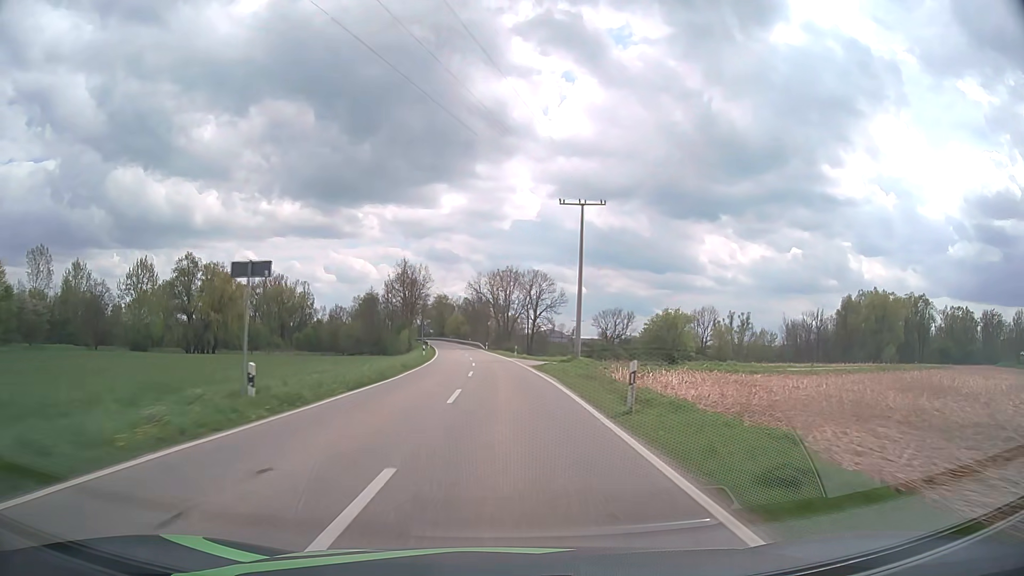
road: tertiary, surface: asphalt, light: Day
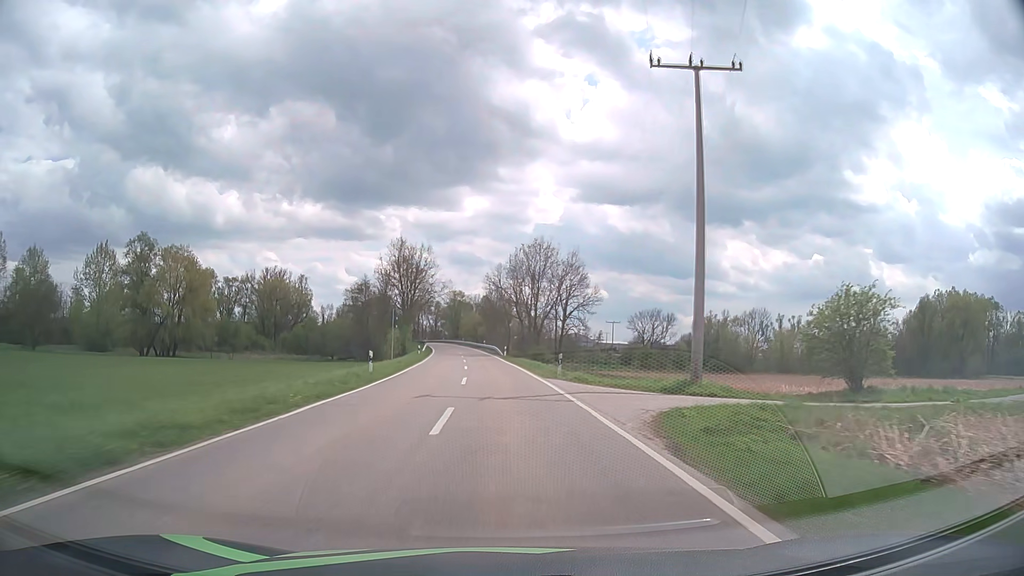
(-0.6, +29.1) m; -2°
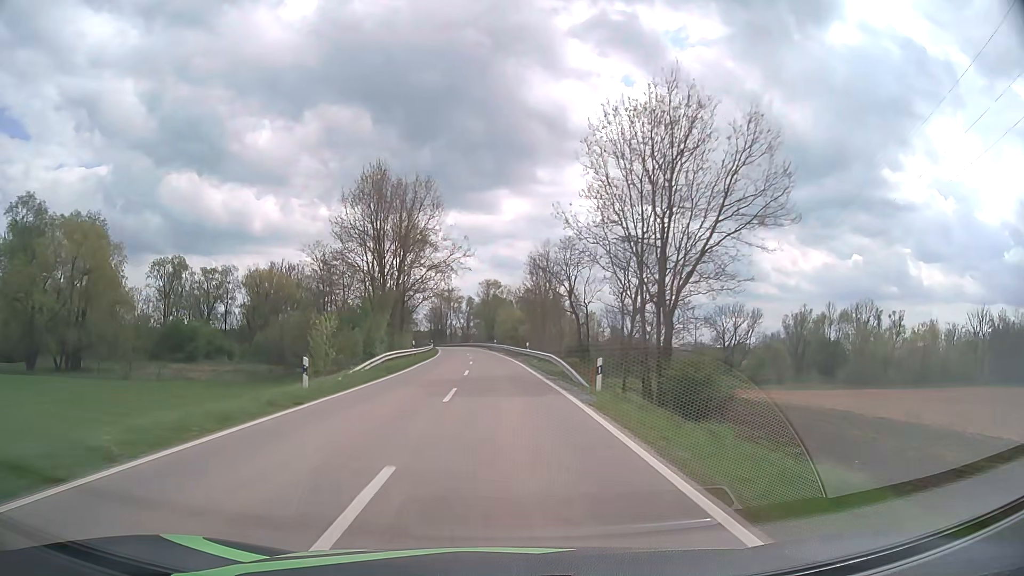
(-1.5, +43.4) m; -4°
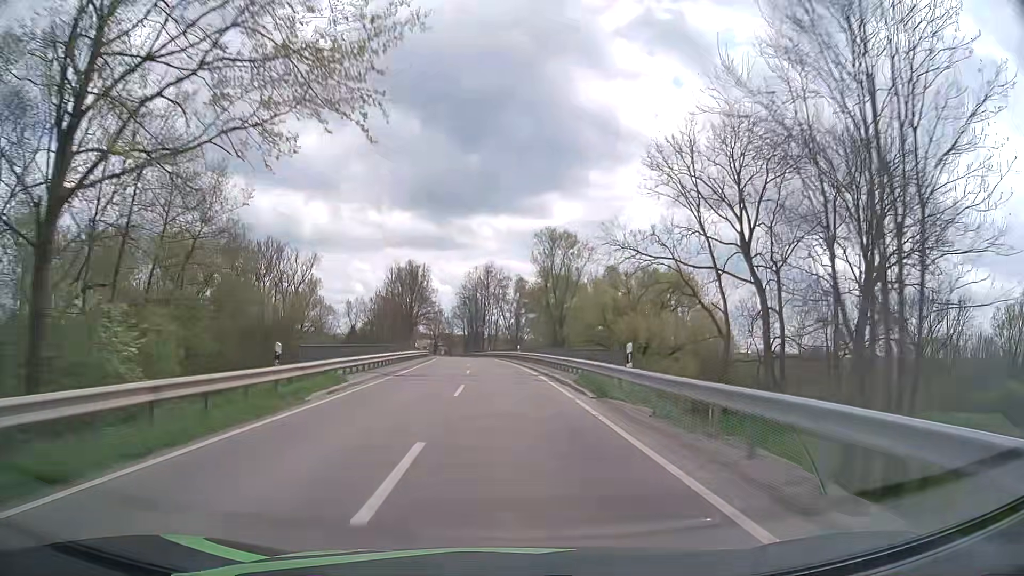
(-2.9, +70.2) m; -5°
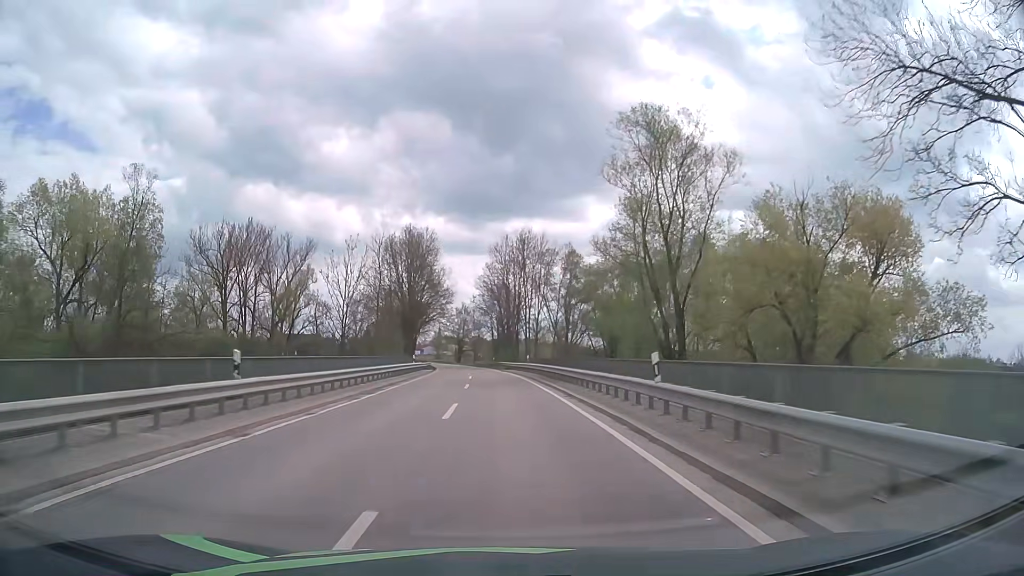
(-0.9, +39.7) m; -3°
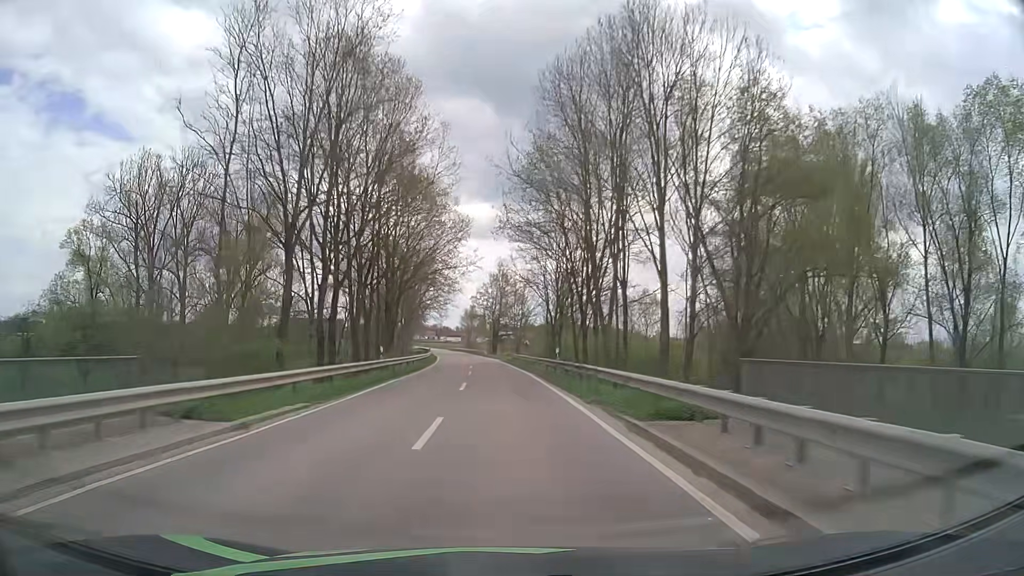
(-1.8, +53.0) m; -4°
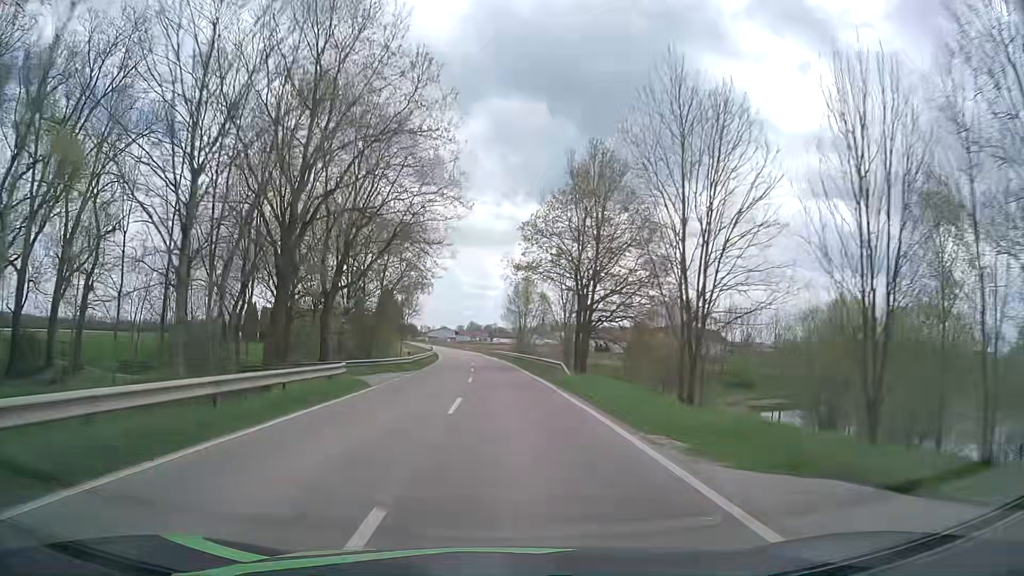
(-2.9, +68.1) m; -5°
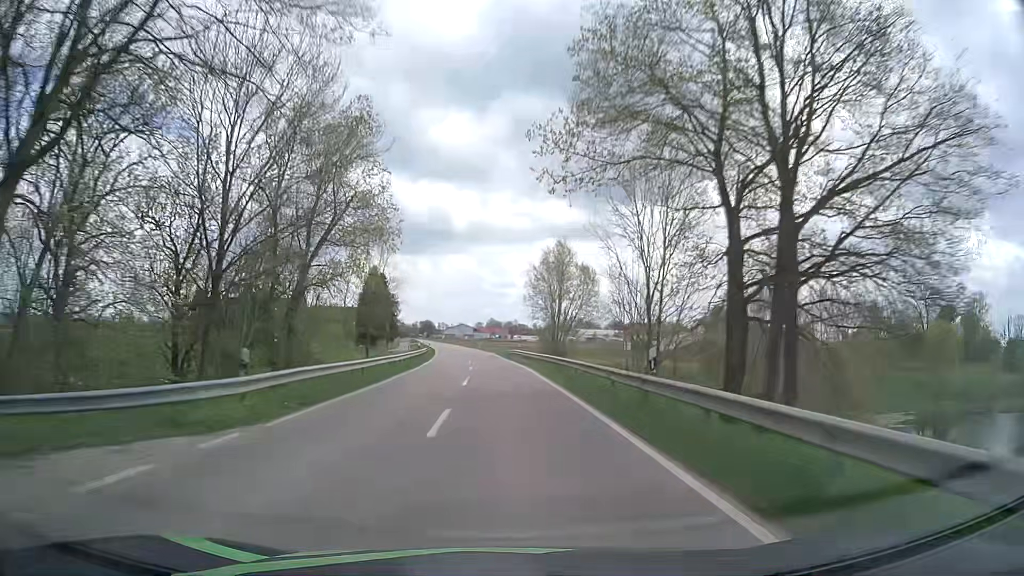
(-0.4, +27.9) m; -2°
(0, +10) (0, +20) (-1, +30) (-1, +40) (-2, +50) (-3, +60) (-3, +70) (-4, +80) (-5, +90) (-6, +100) m
